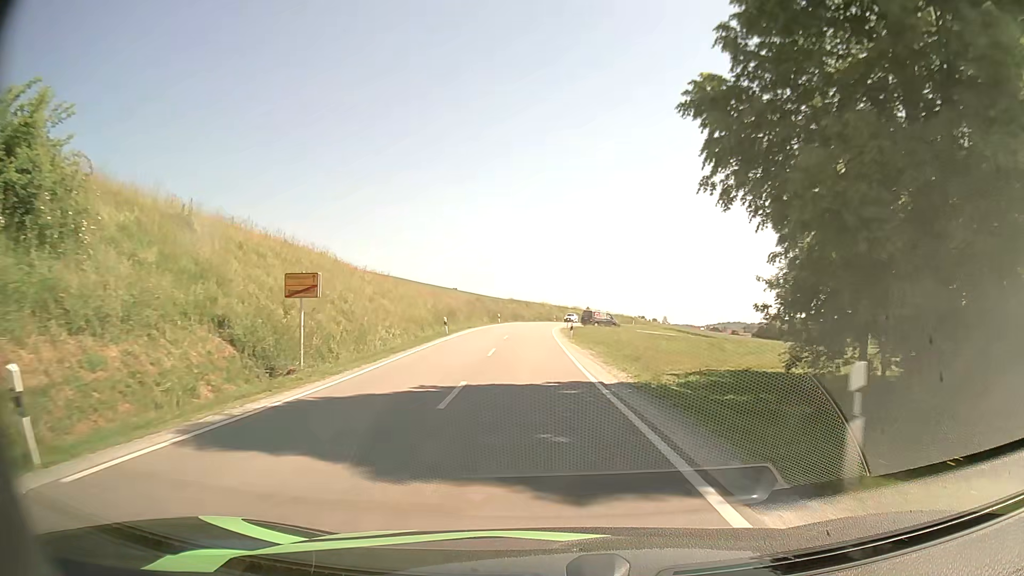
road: secondary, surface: asphalt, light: Day
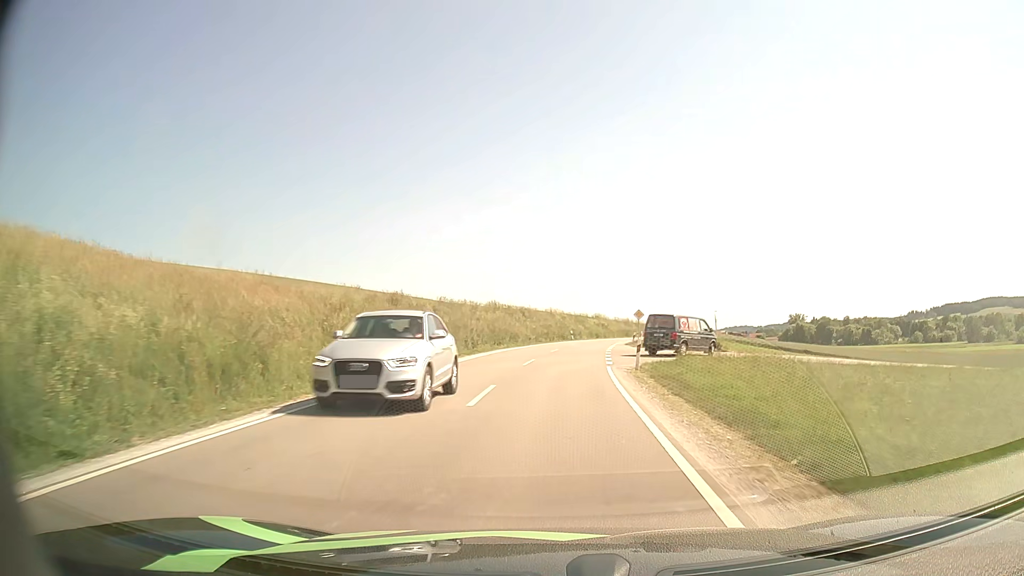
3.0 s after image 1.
(-1.0, +47.3) m; -1°
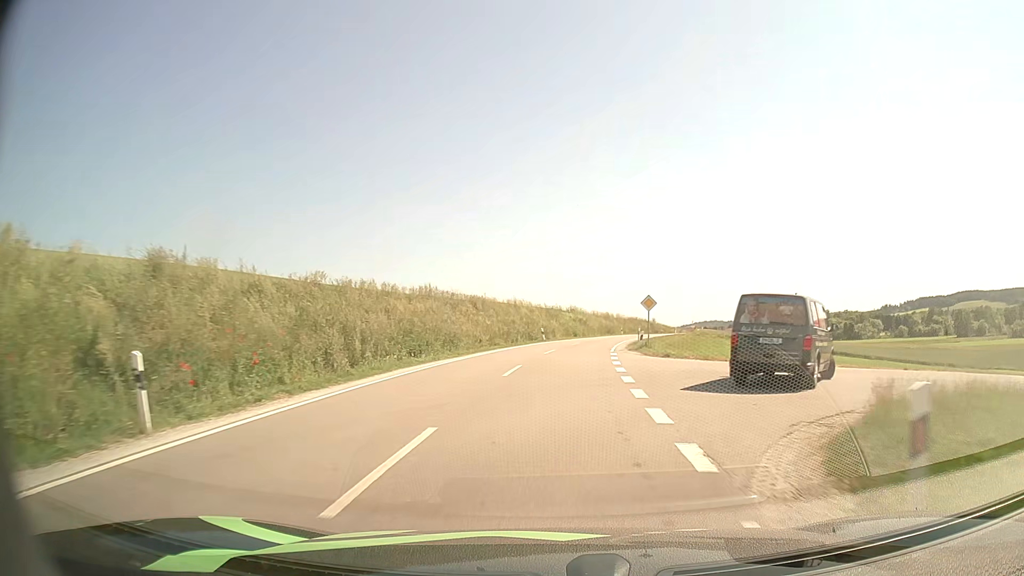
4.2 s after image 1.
(+0.4, +18.7) m; +3°
(0, +10) (+1, +20) (+1, +30) (+3, +40) (+4, +50) (+6, +60) (+9, +69) (+11, +79) (+14, +89) (+17, +98) m
